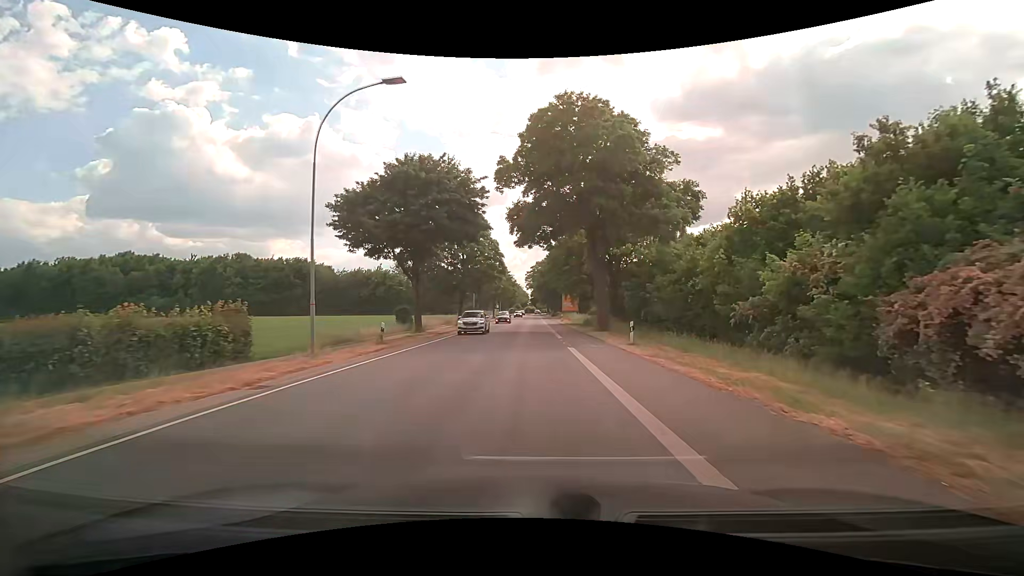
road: secondary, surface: asphalt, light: Day
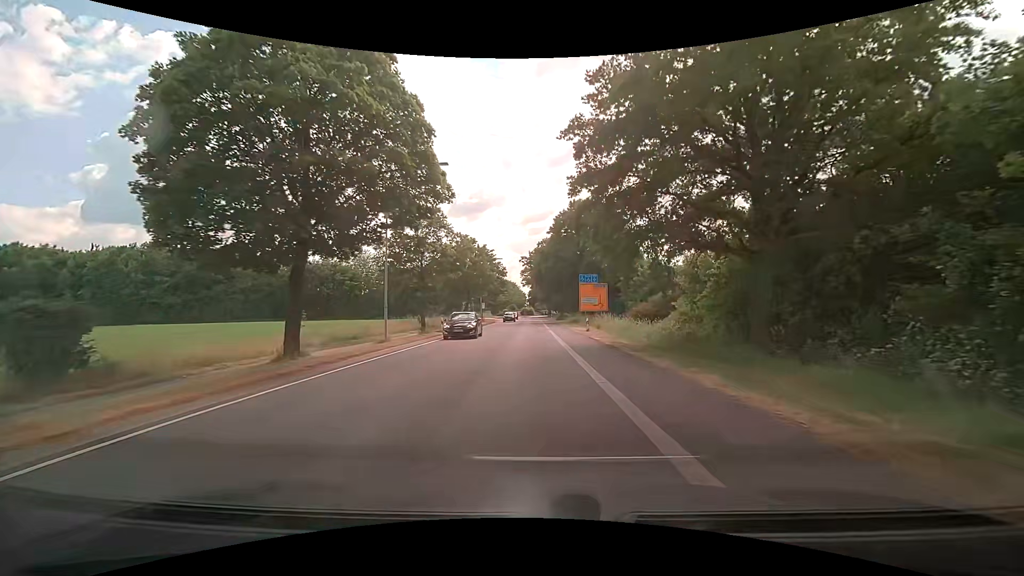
(+0.1, +35.7) m; +1°
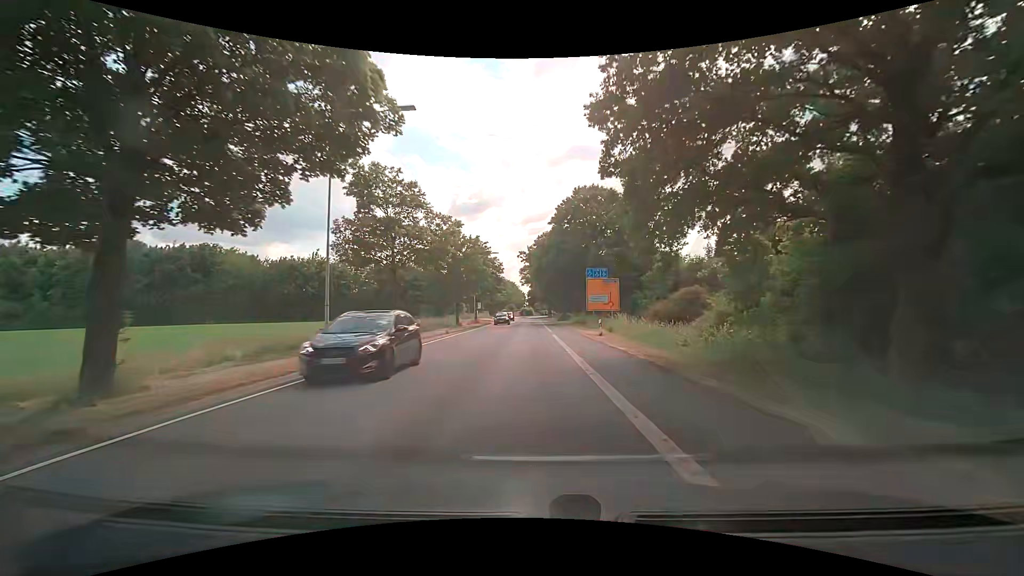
(-0.1, +7.1) m; 0°
(0, +10) (0, +20) (0, +30) (0, +40) (-1, +50) (-1, +60) (-1, +70) (-1, +80) (-1, +90) (-1, +100) m
